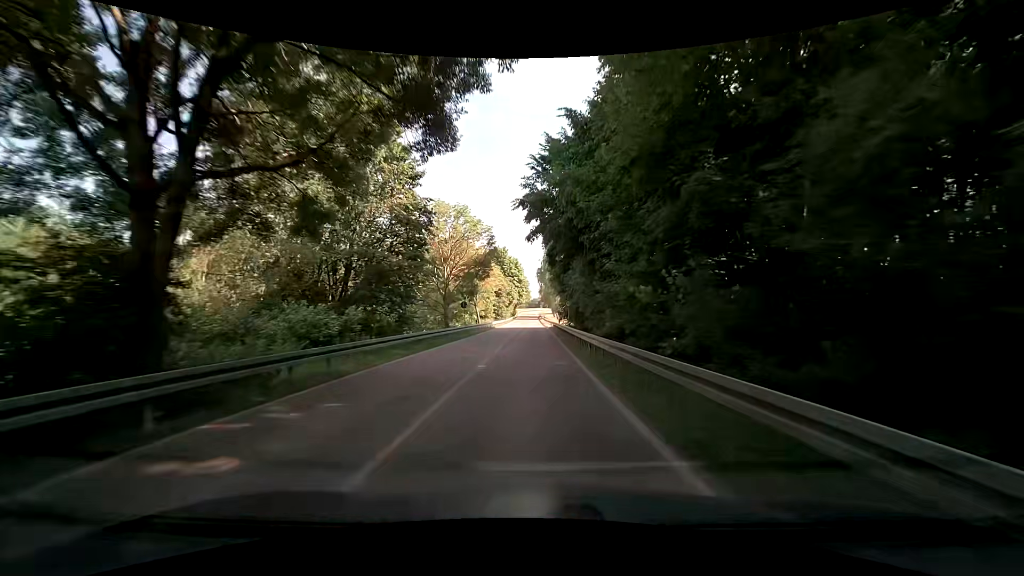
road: tertiary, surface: asphalt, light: Day
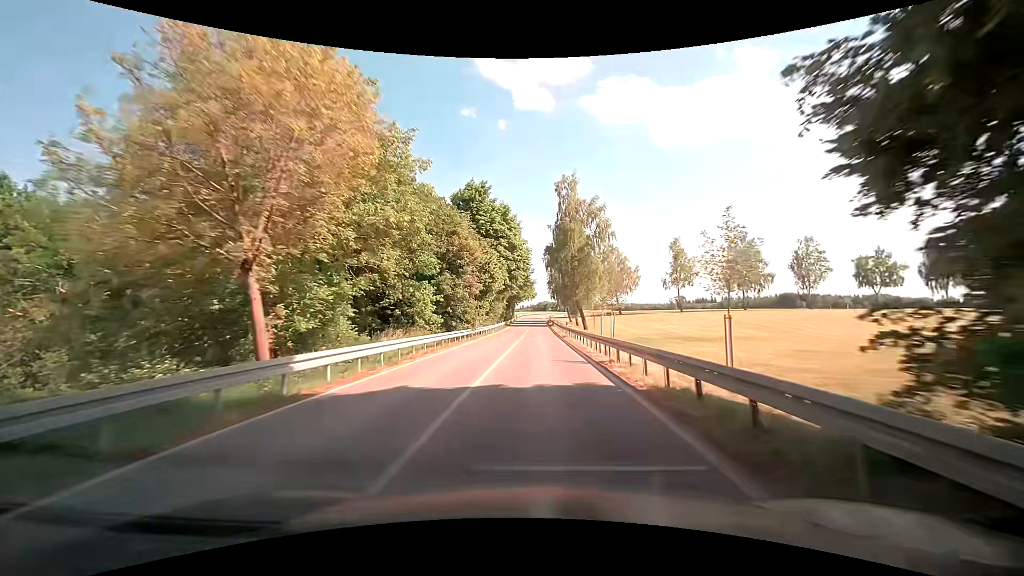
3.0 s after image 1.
(-0.6, +51.4) m; -1°
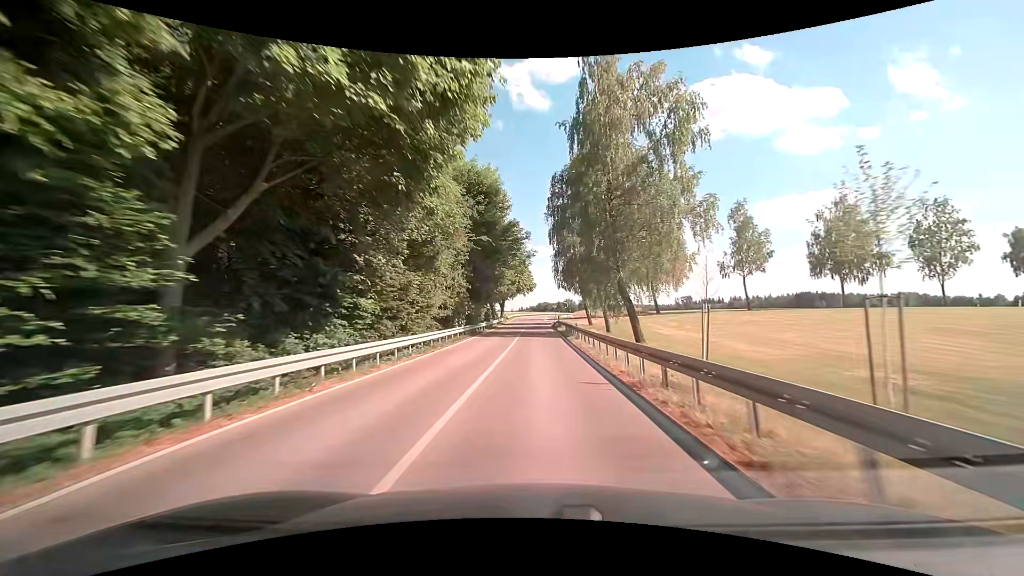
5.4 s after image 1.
(0.0, +40.2) m; 0°
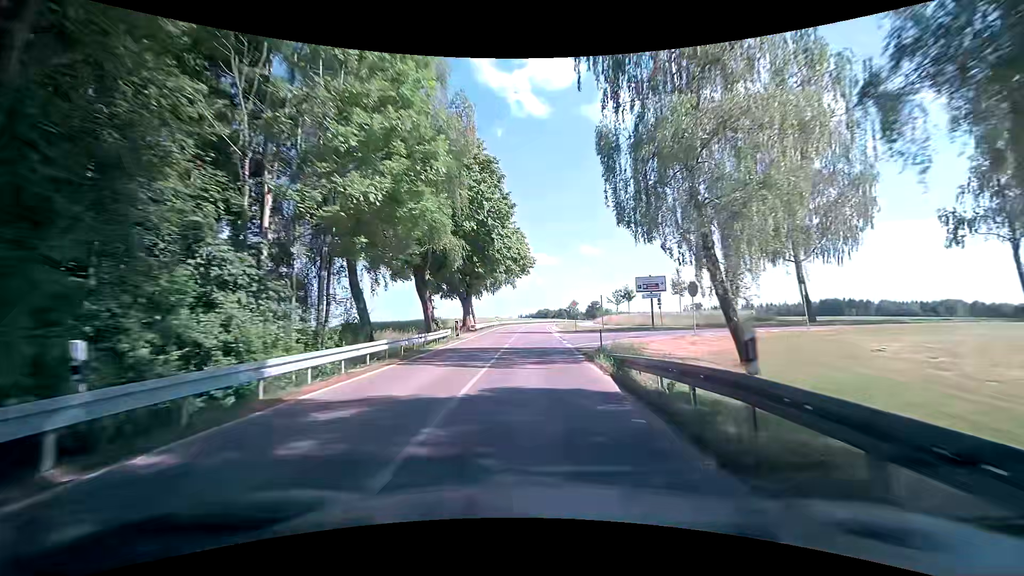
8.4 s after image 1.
(0.0, +48.3) m; 0°
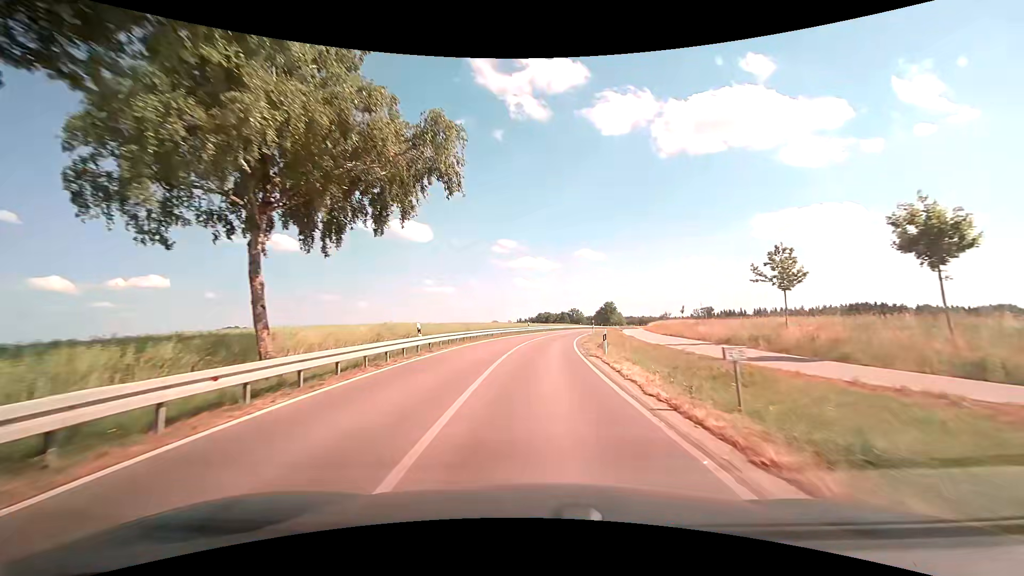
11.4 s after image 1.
(-0.7, +45.9) m; -1°
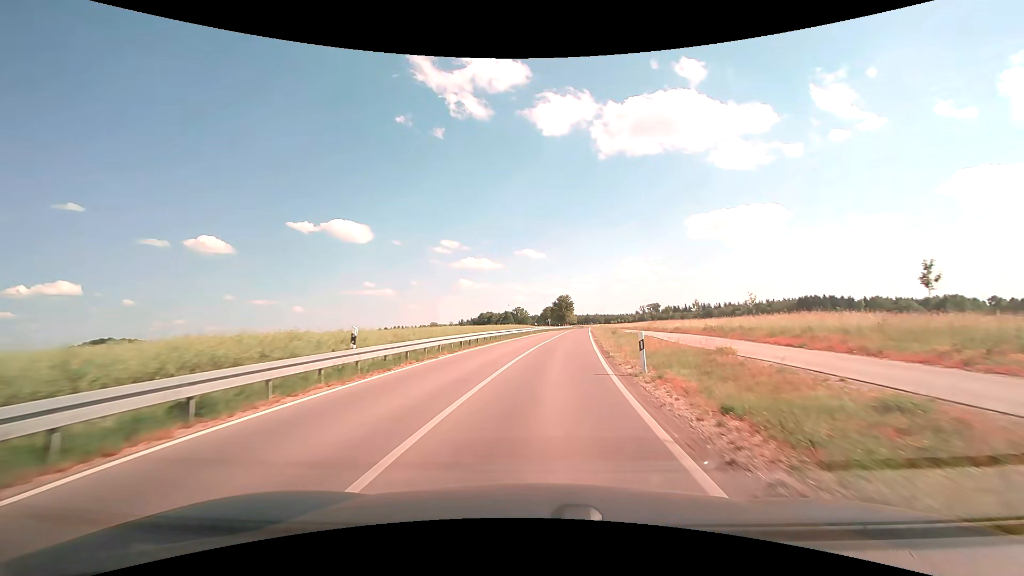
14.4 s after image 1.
(+2.3, +44.6) m; +6°
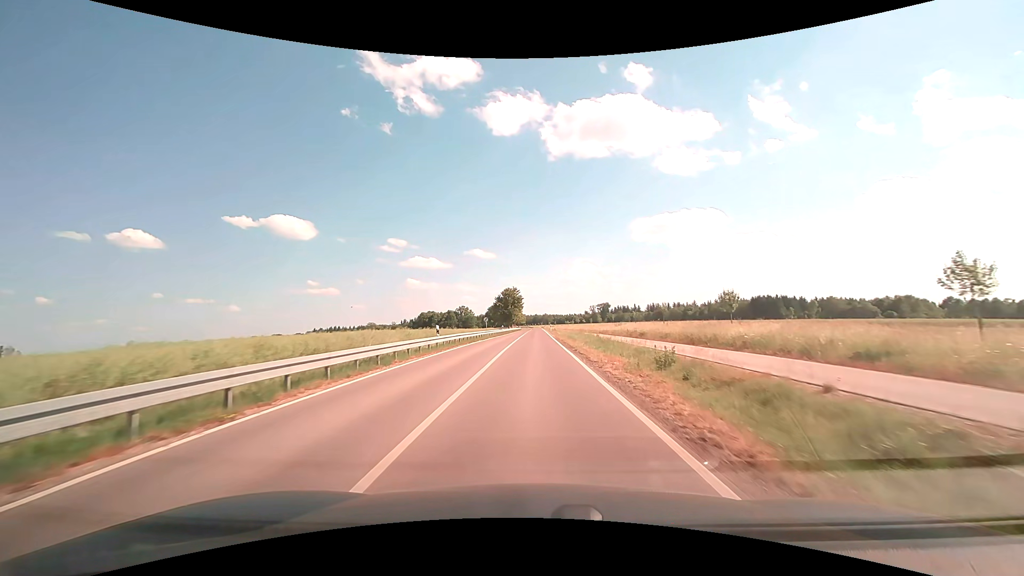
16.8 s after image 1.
(+2.4, +36.6) m; +6°
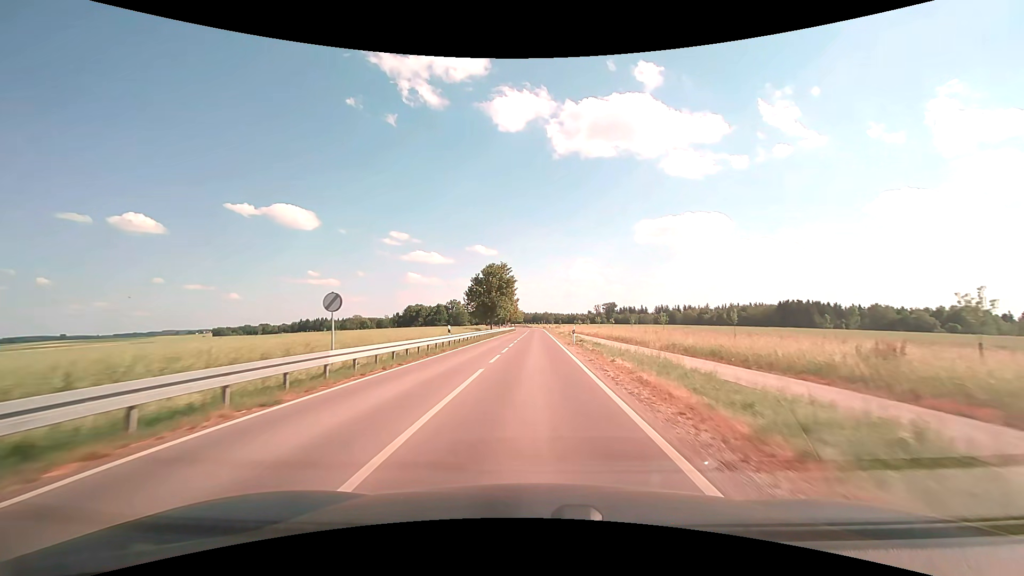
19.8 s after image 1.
(0.0, +48.2) m; 0°
(0, +10) (0, +20) (0, +30) (0, +40) (0, +50) (0, +60) (0, +70) (0, +80) (0, +90) (0, +100) m
